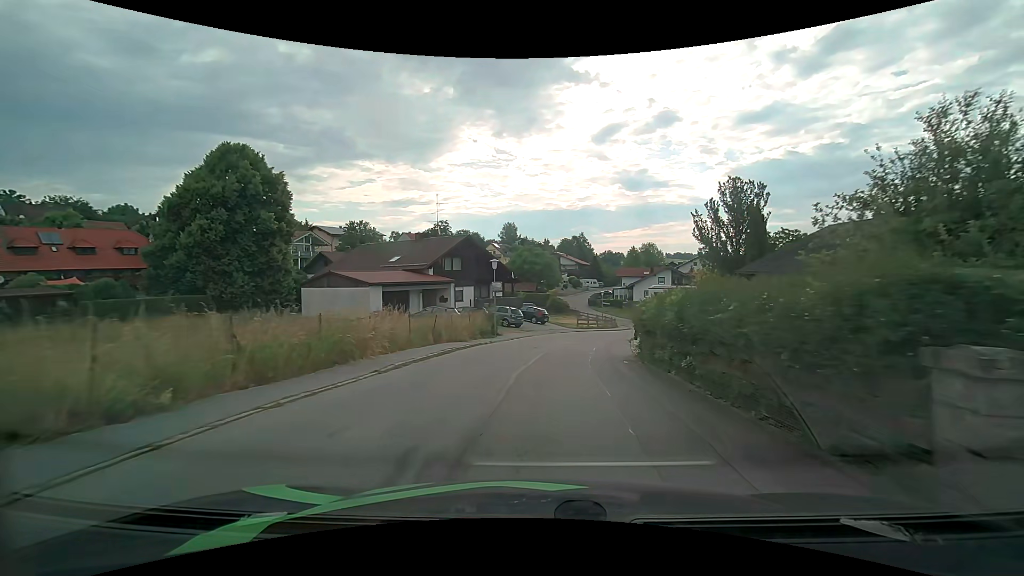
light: Day
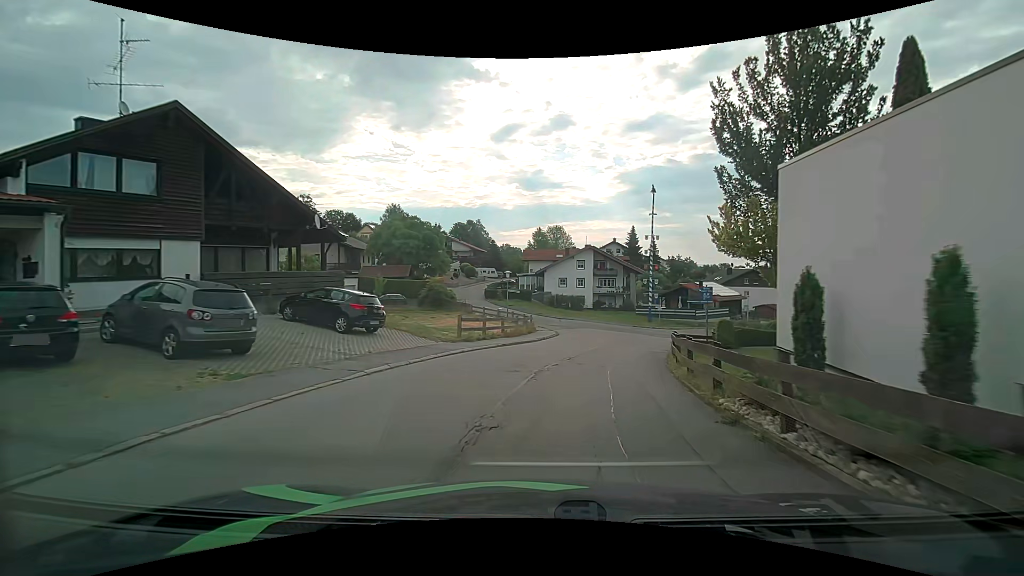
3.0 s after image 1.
(+2.5, +28.5) m; +11°
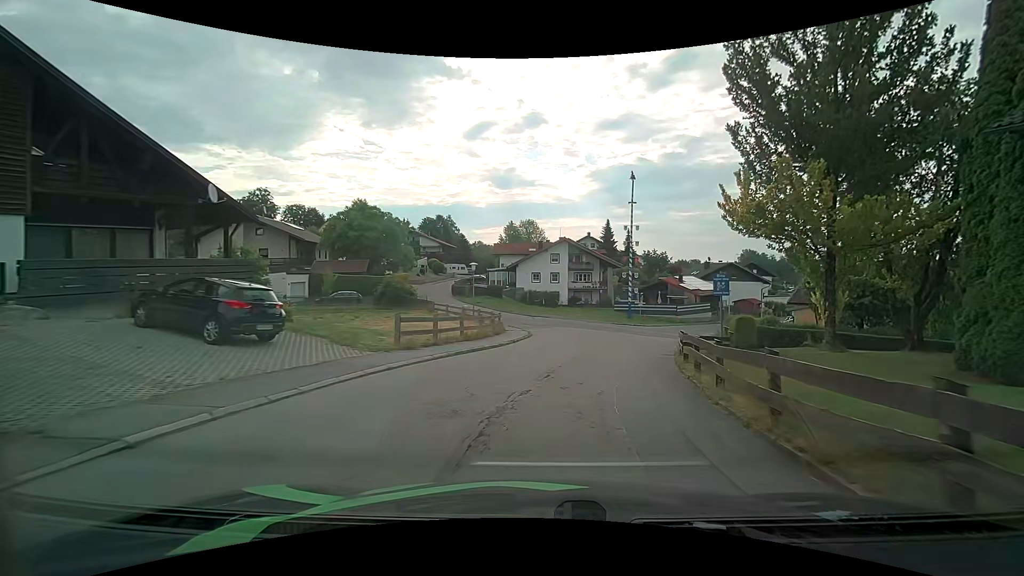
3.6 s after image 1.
(+0.2, +5.3) m; +3°
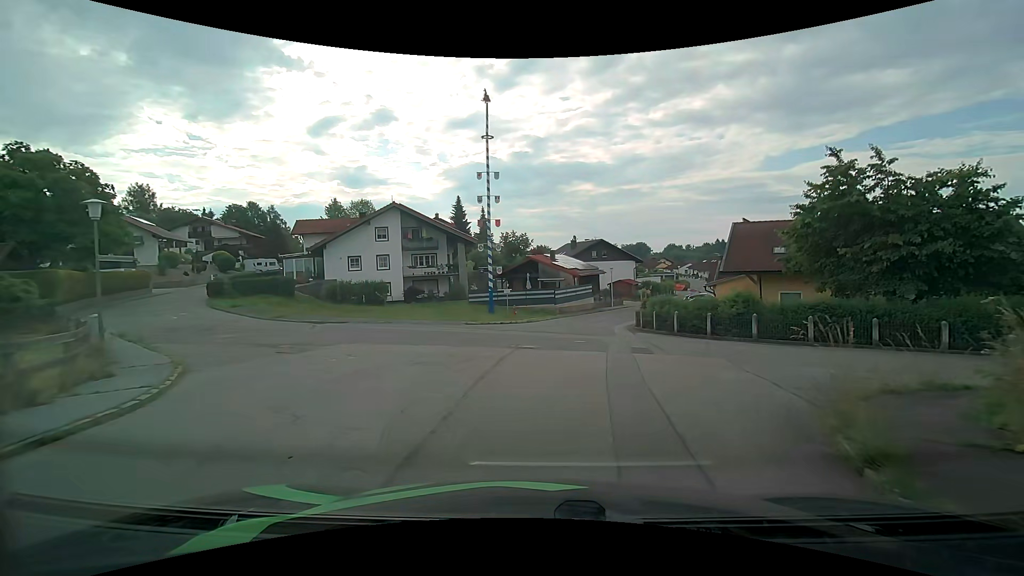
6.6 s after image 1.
(+2.8, +20.6) m; +16°
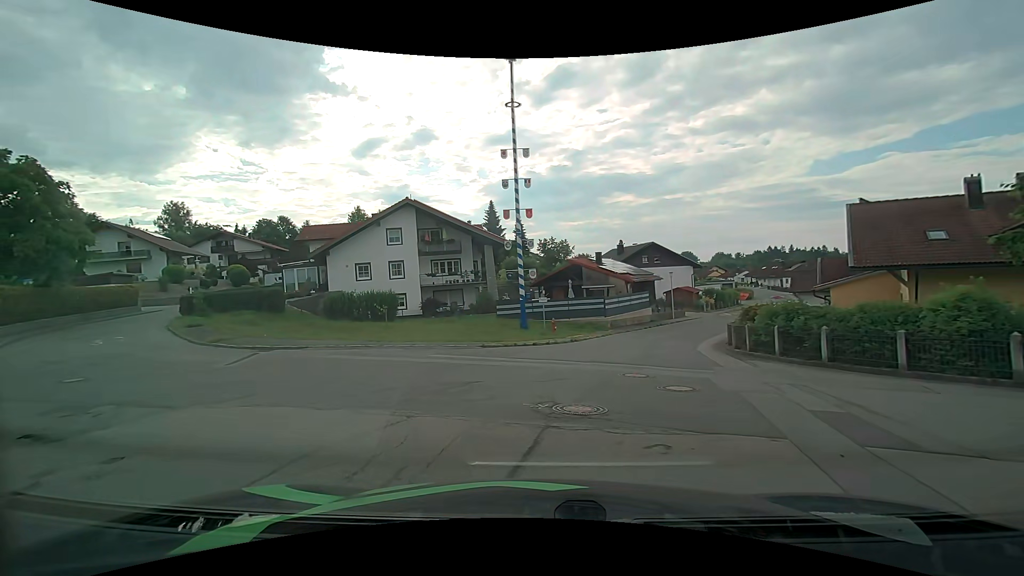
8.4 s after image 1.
(0.0, +8.5) m; -5°
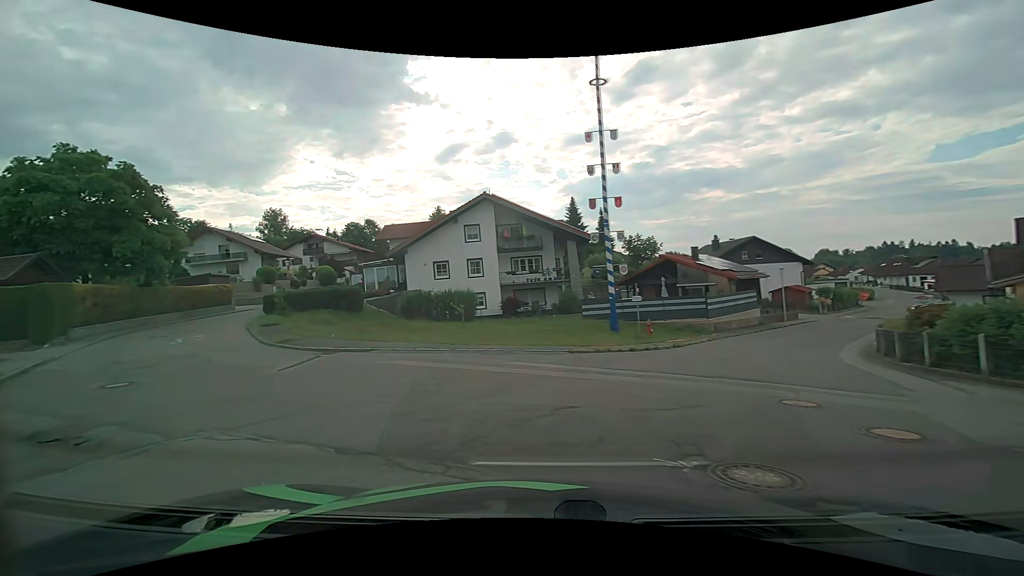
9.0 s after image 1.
(-0.1, +2.8) m; -8°
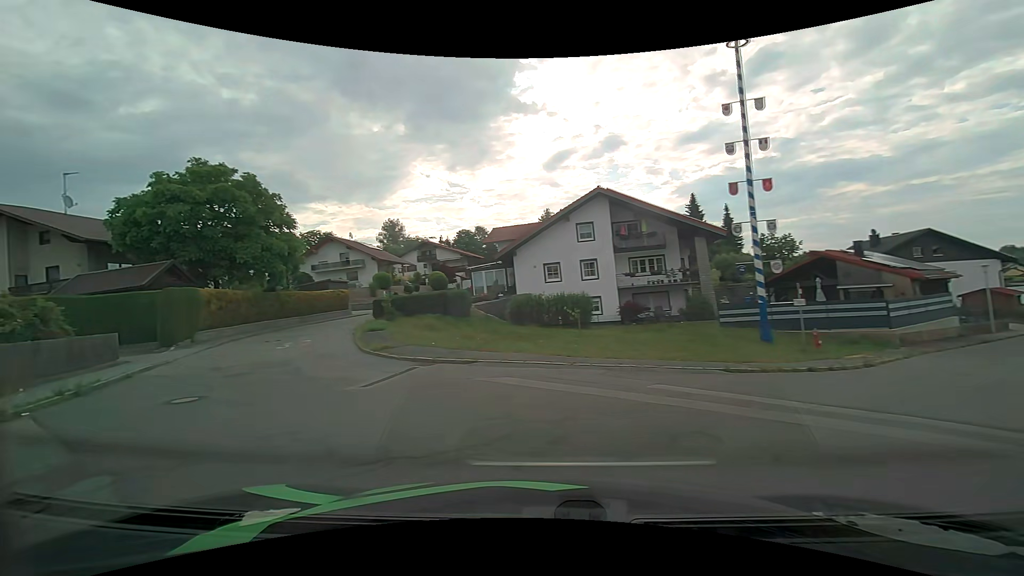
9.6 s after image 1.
(-0.4, +3.1) m; -13°
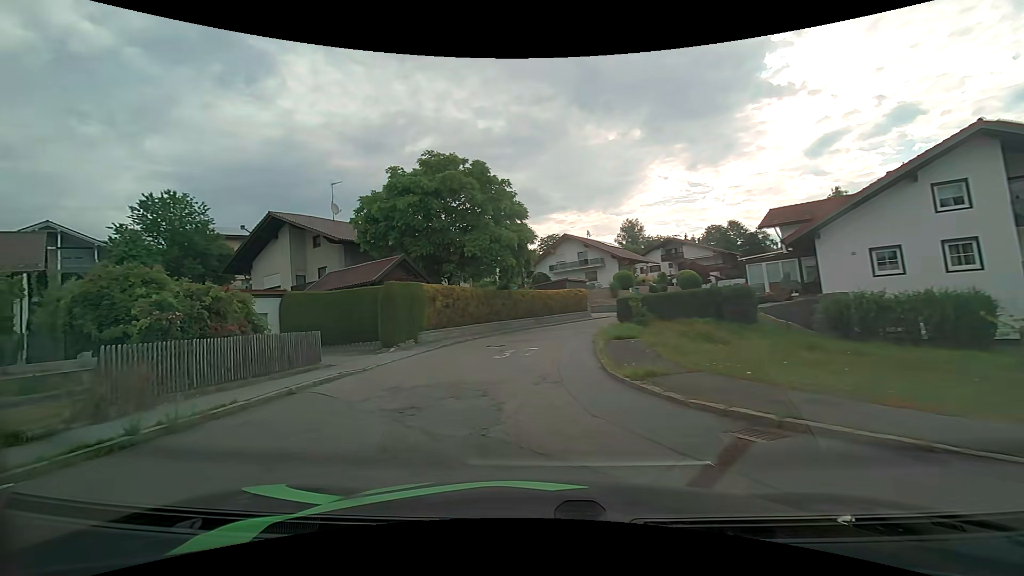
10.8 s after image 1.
(-1.7, +7.1) m; -24°
